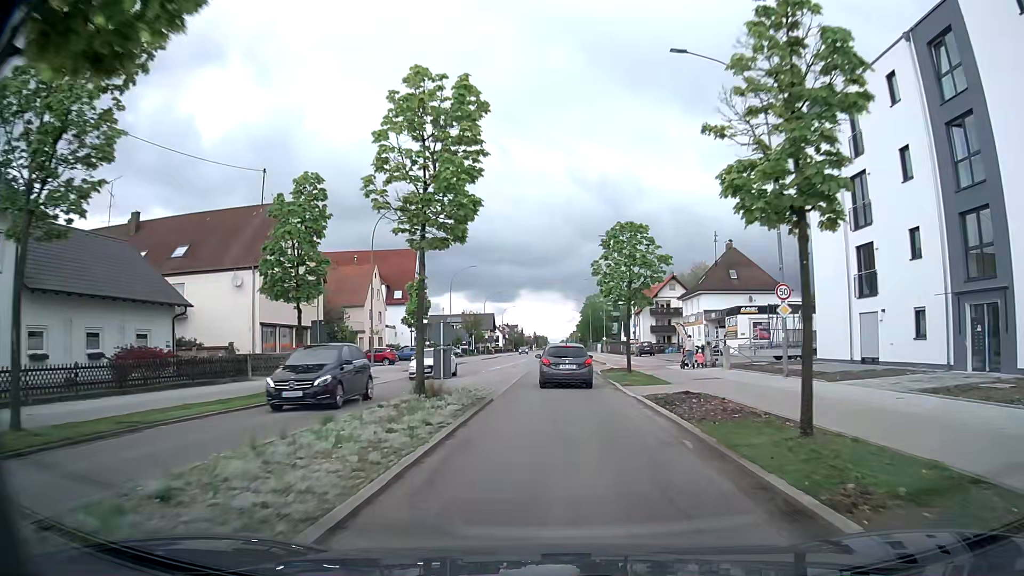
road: tertiary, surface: asphalt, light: Day
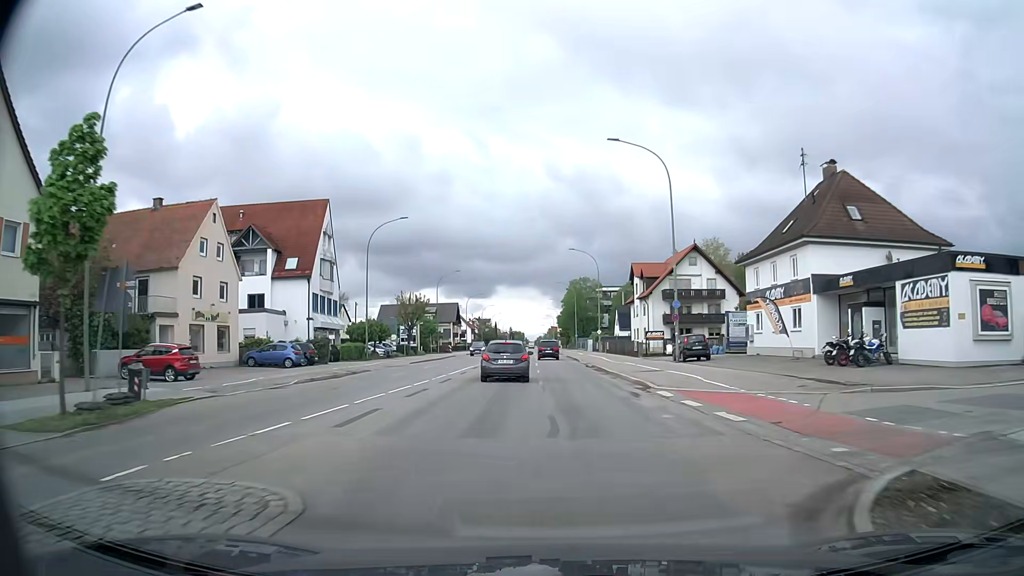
(+0.6, +32.4) m; +2°
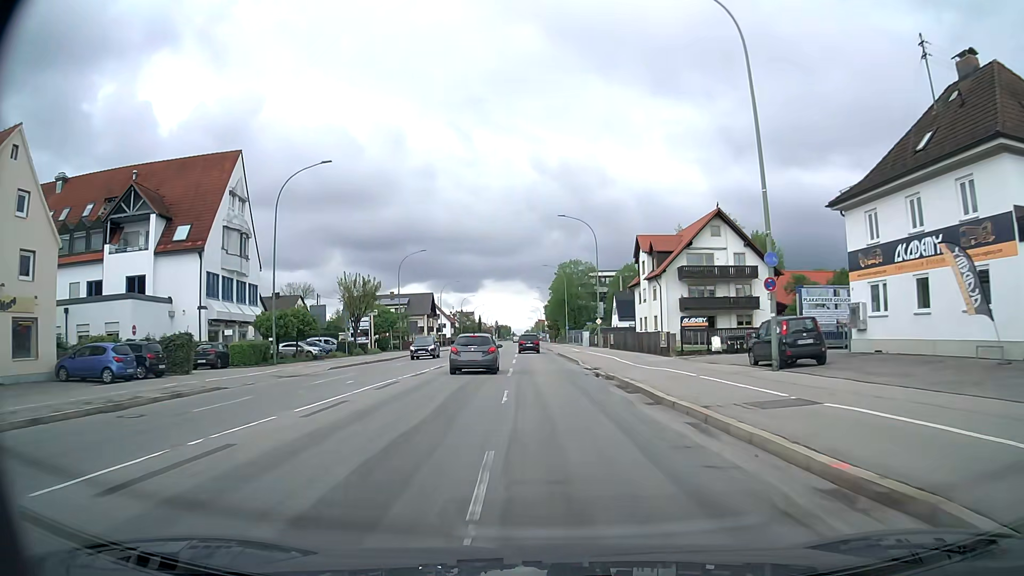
(+0.3, +17.7) m; +2°
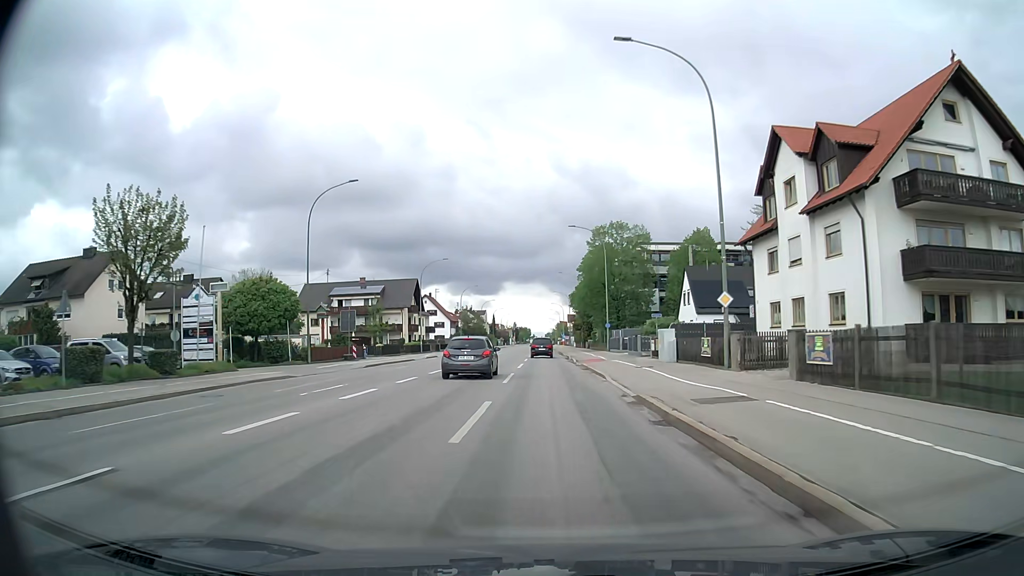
(-0.8, +38.7) m; -2°
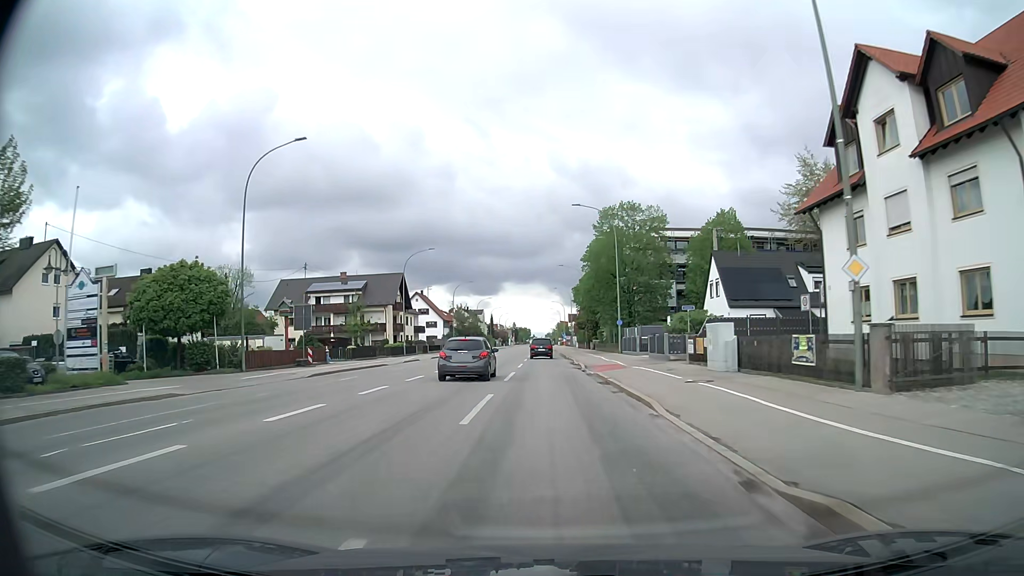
(0.0, +10.4) m; 0°
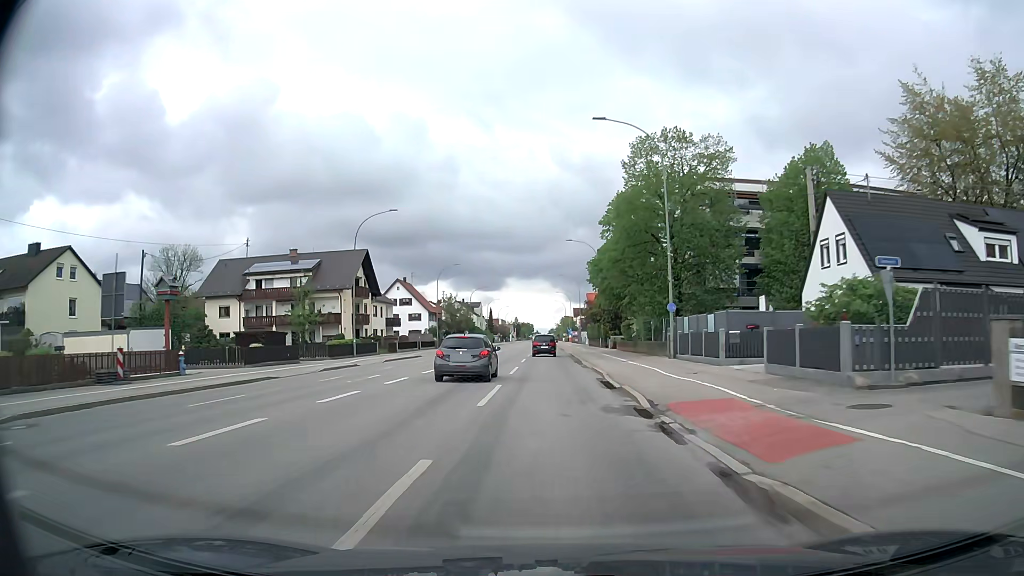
(-0.1, +21.3) m; 0°
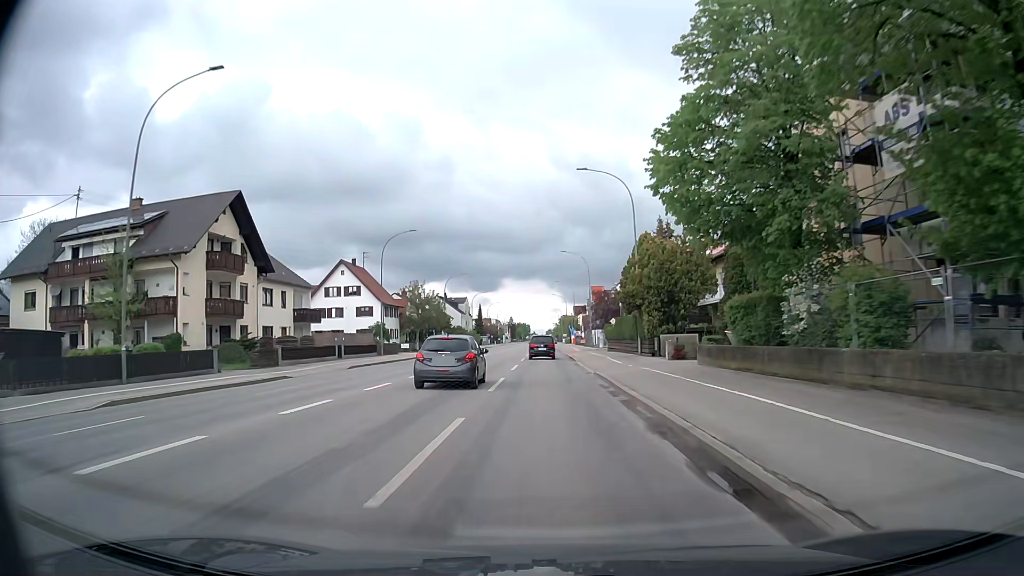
(0.0, +32.0) m; 0°
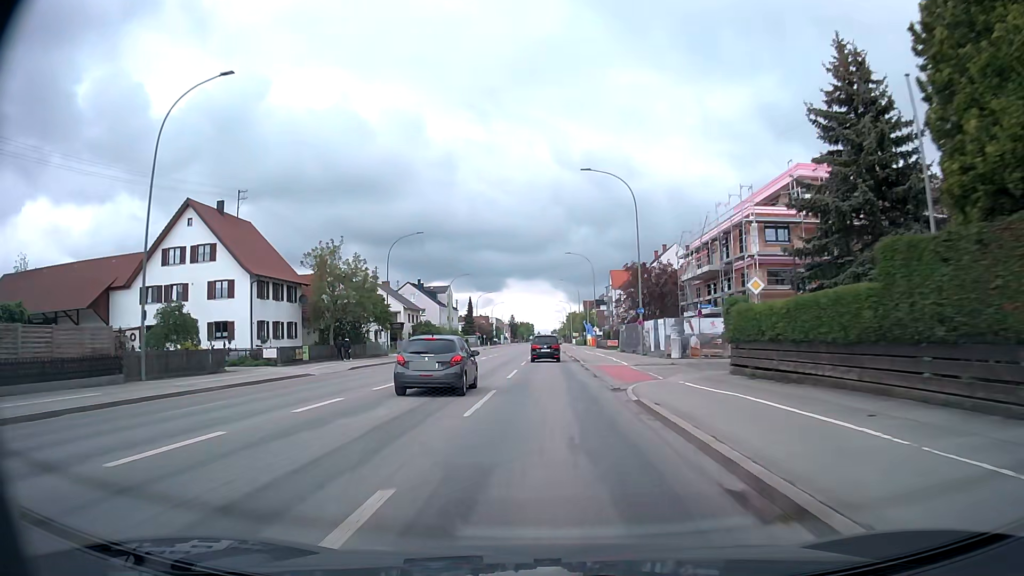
(-0.2, +41.6) m; 0°
(0, +10) (0, +20) (0, +30) (0, +40) (0, +50) (0, +60) (0, +70) (0, +80) (0, +90) (0, +100) m
